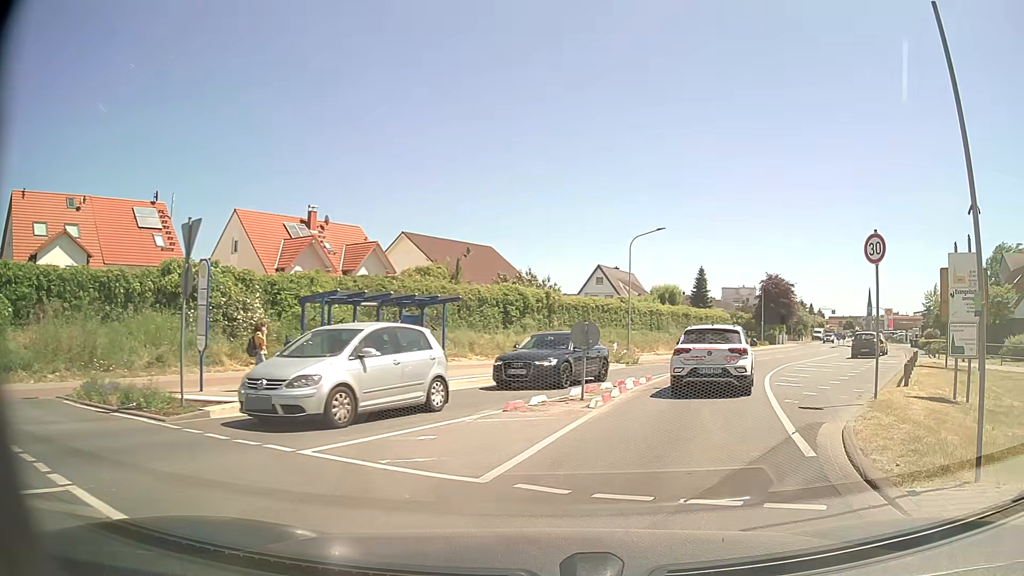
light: Day
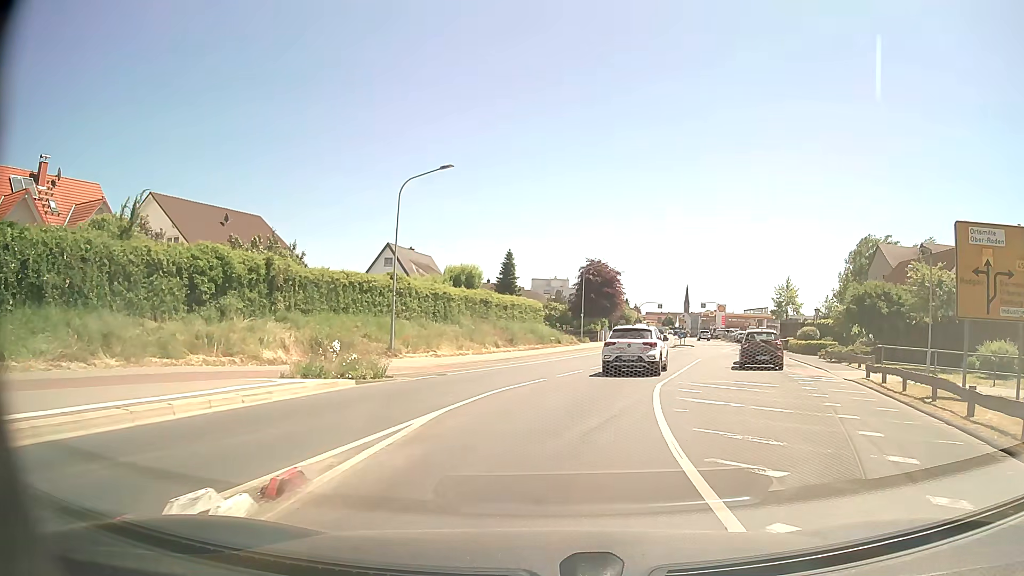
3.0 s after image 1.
(+3.3, +14.0) m; +18°
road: tertiary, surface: asphalt
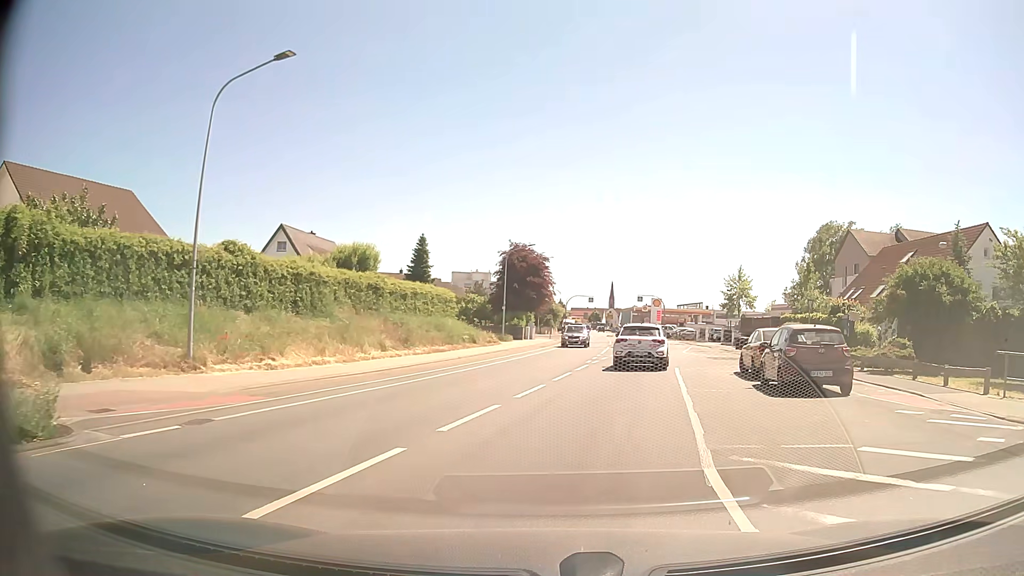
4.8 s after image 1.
(+0.5, +11.5) m; +6°
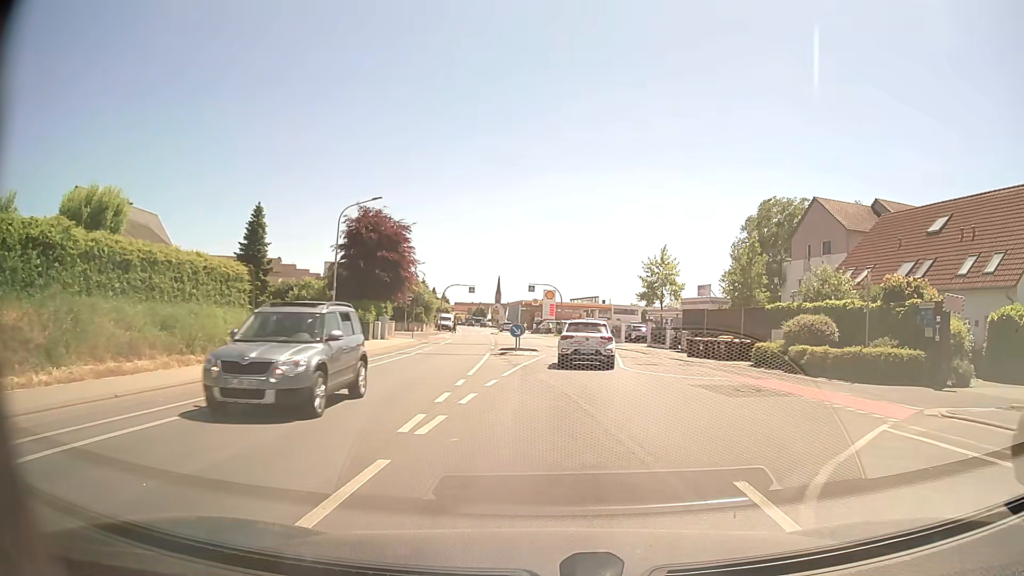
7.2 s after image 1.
(+1.9, +18.5) m; +10°
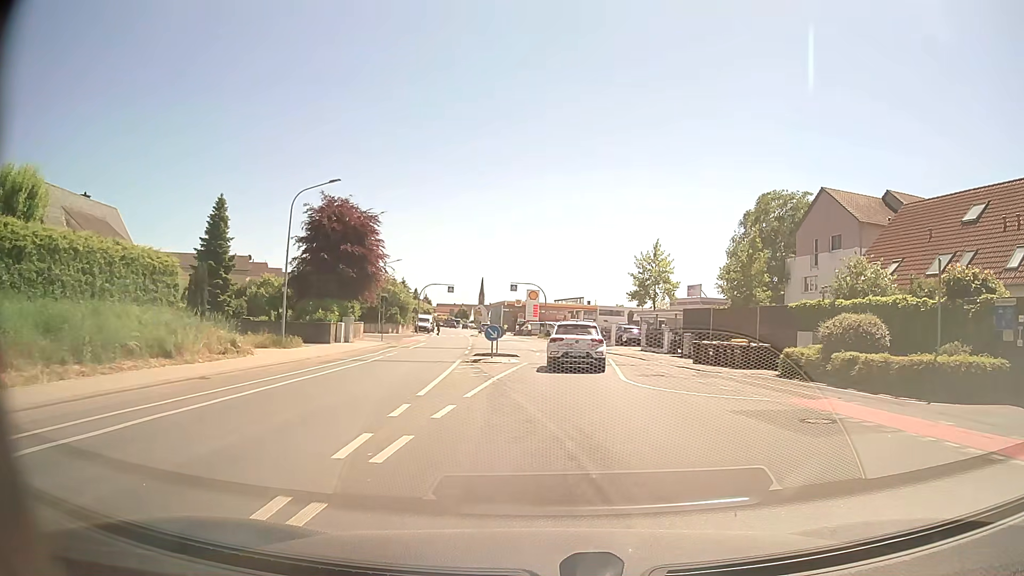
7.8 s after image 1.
(+0.1, +4.9) m; +2°
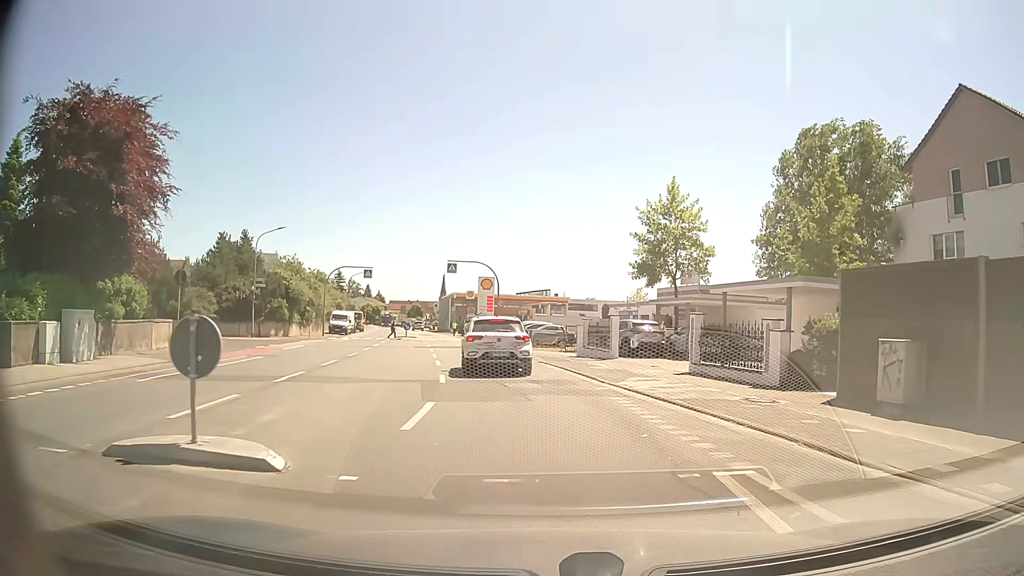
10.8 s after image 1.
(+1.0, +23.8) m; +3°
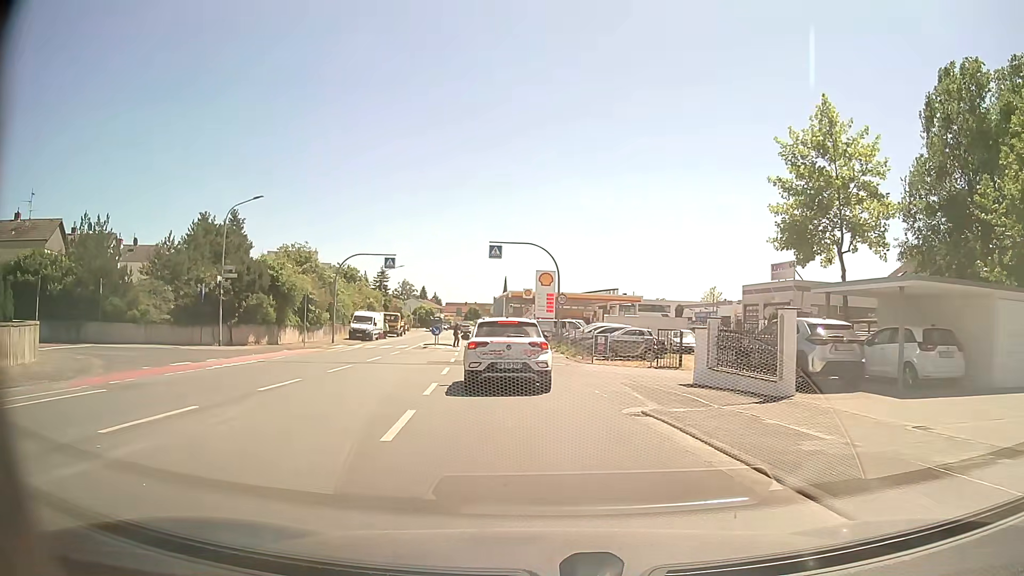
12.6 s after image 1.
(-0.5, +13.8) m; -5°
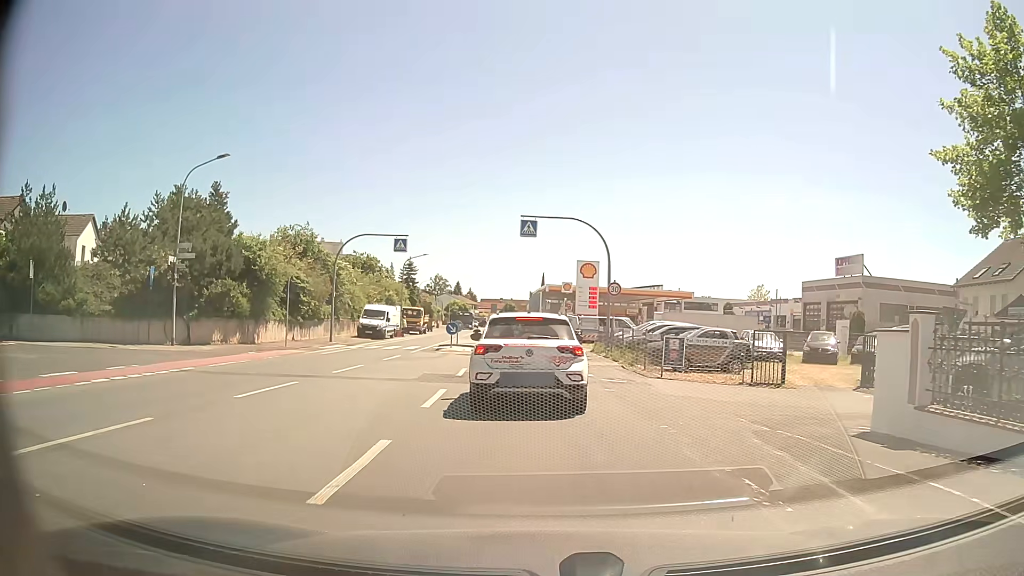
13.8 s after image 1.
(-0.3, +8.3) m; -4°
(0, +10) (-1, +20) (-1, +30) (-2, +40) (-2, +50) (-2, +60) (-3, +70) (-4, +80) (-4, +90) (-5, +100) m
